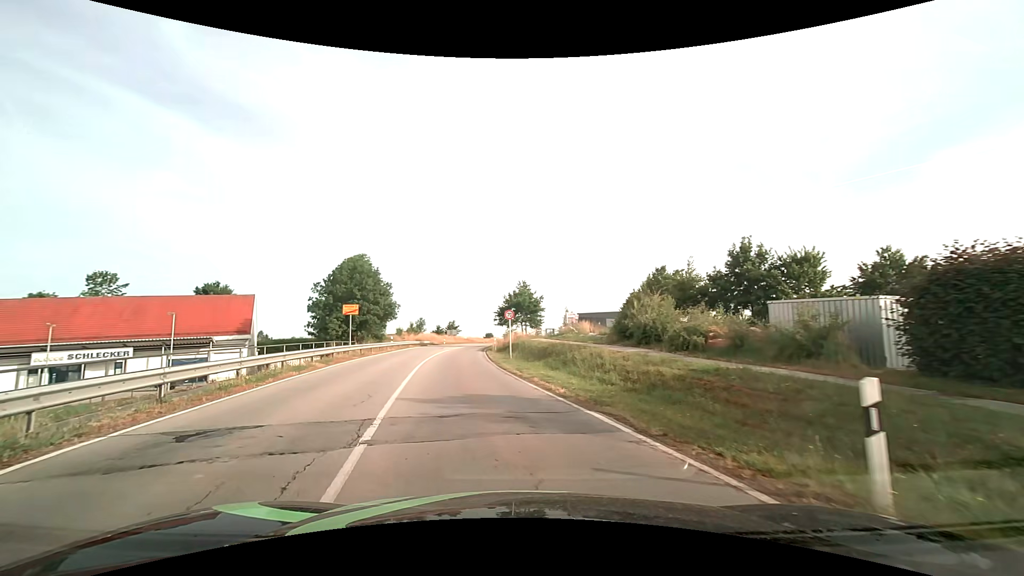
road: secondary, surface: asphalt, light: Day
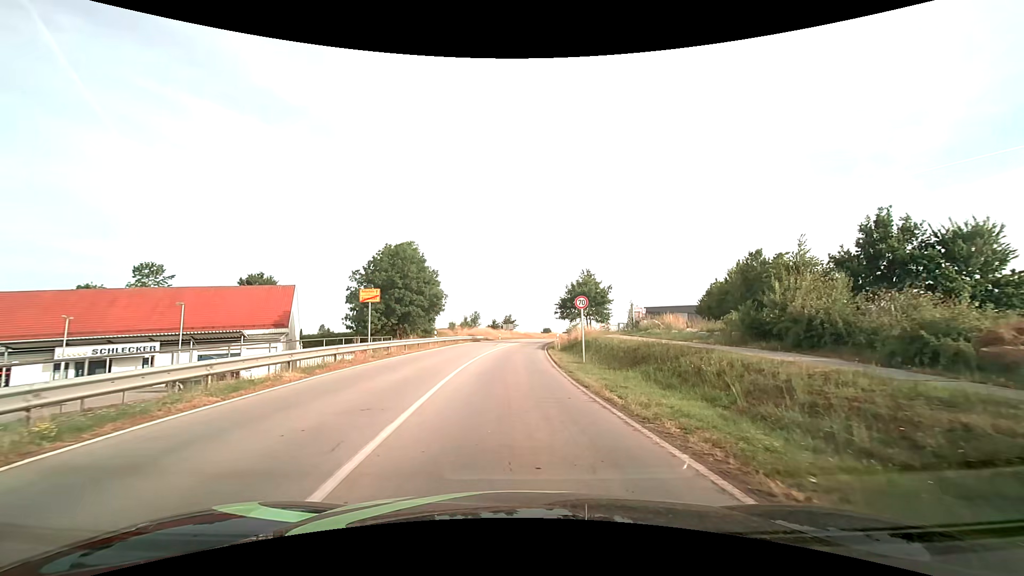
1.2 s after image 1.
(-0.6, +8.7) m; -7°
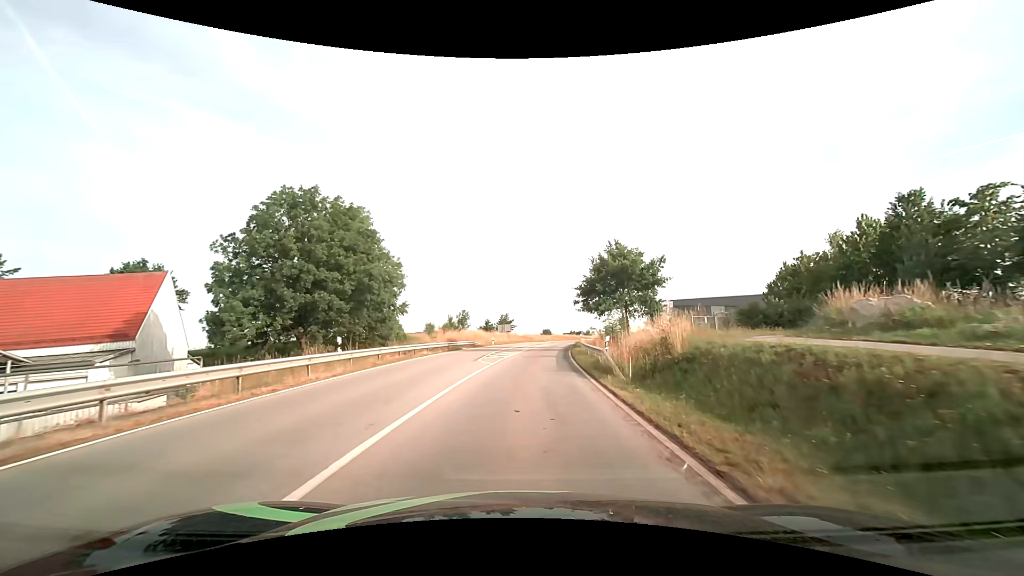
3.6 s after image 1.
(-0.1, +23.0) m; 0°
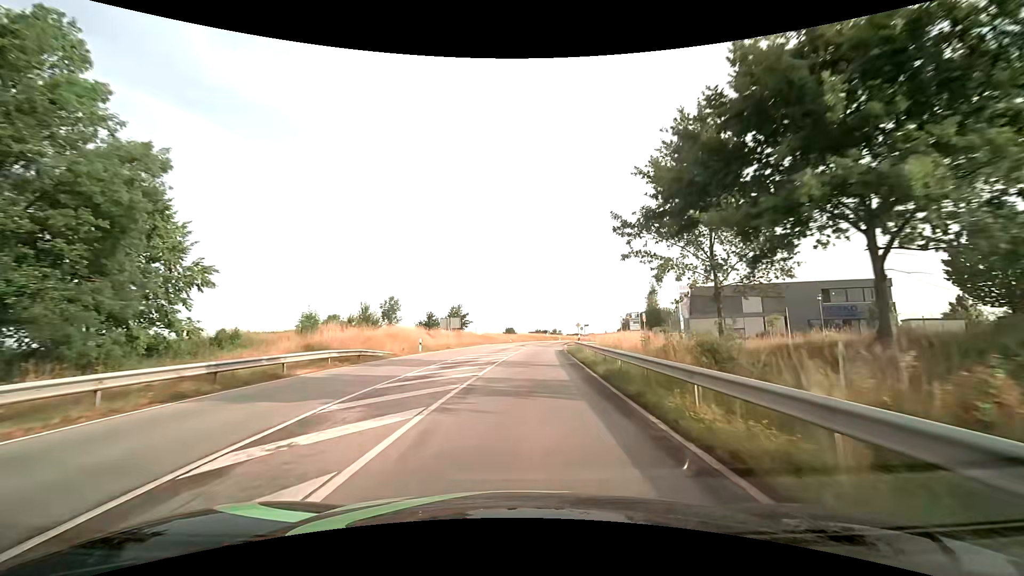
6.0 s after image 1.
(+1.0, +30.4) m; +4°
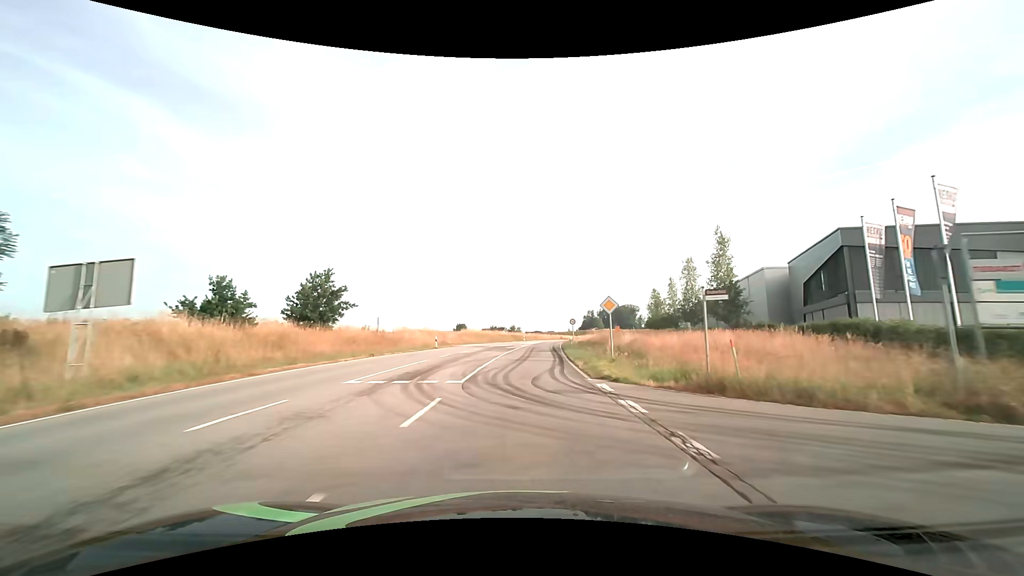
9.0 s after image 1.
(+2.2, +44.8) m; +5°
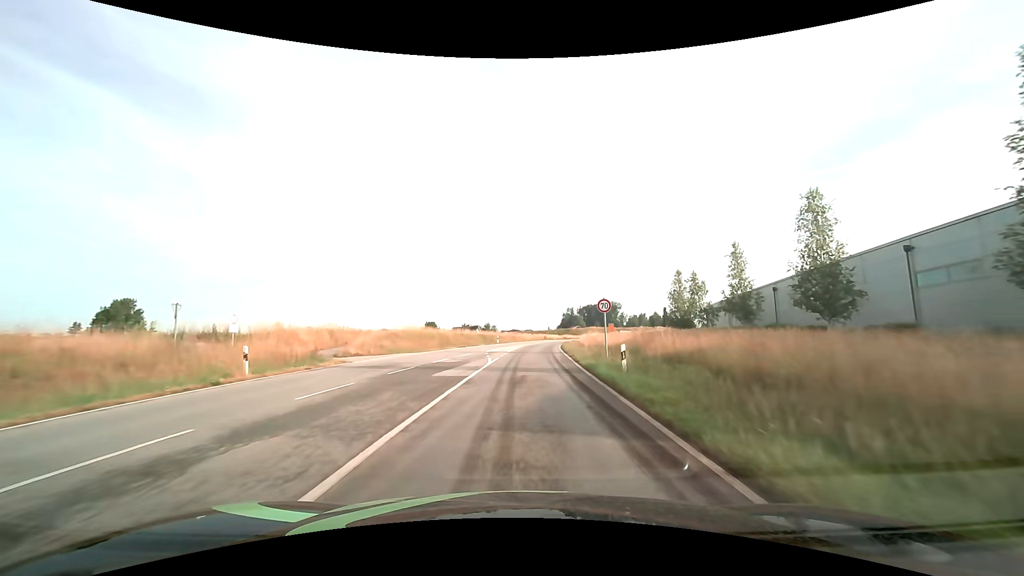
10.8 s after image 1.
(+0.6, +28.8) m; +3°
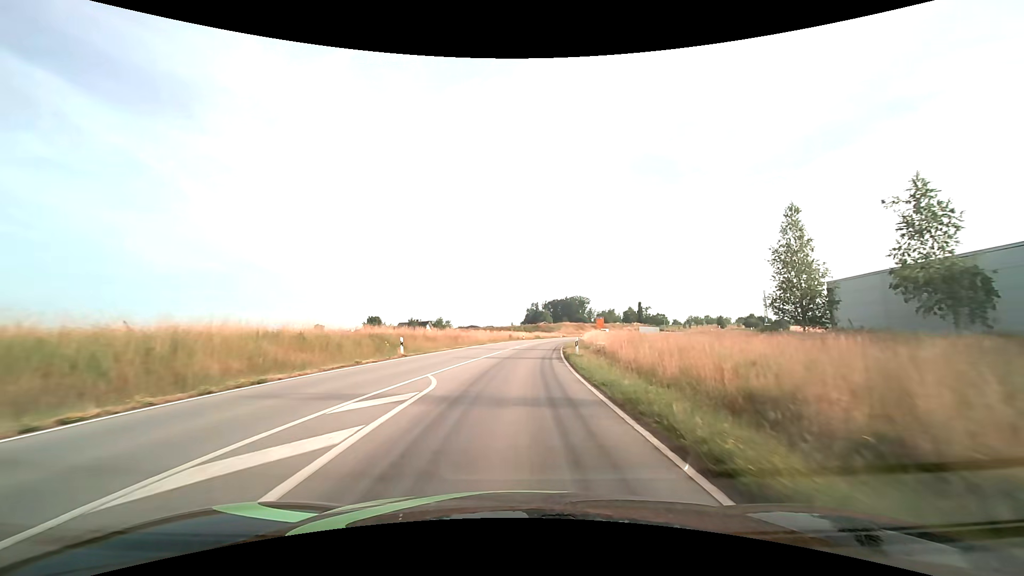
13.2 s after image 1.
(+1.5, +38.6) m; +4°
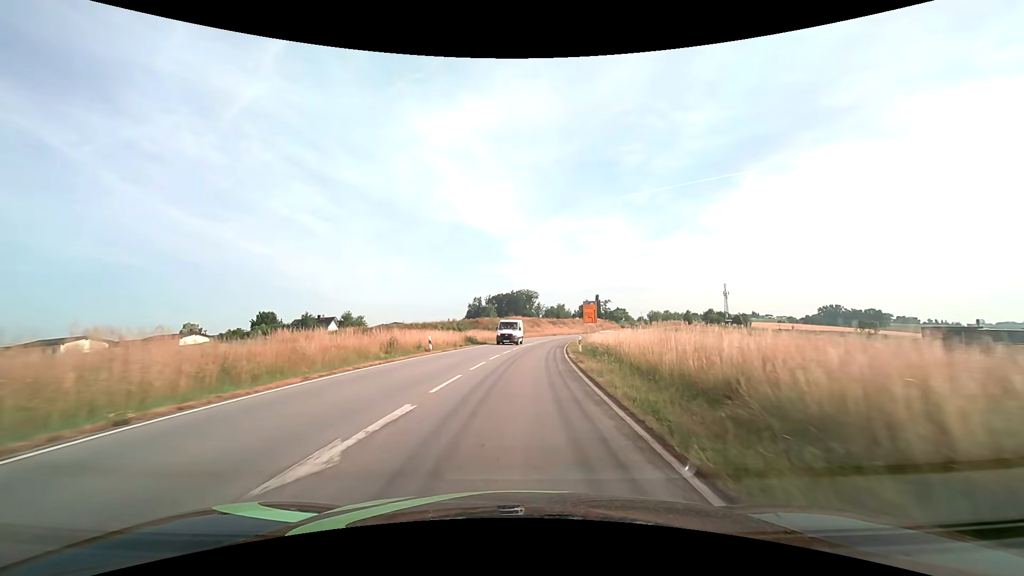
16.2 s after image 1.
(+2.5, +47.5) m; +6°
(0, +10) (0, +20) (+1, +30) (+2, +40) (+3, +50) (+4, +60) (+6, +70) (+8, +80) (+10, +89) (+12, +99) m
